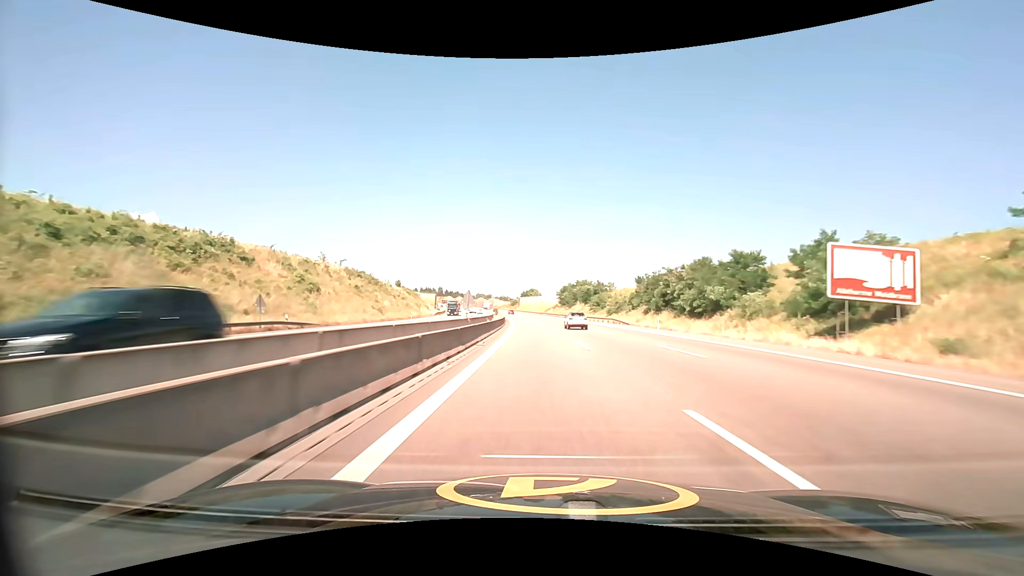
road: motorway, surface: asphalt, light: Day
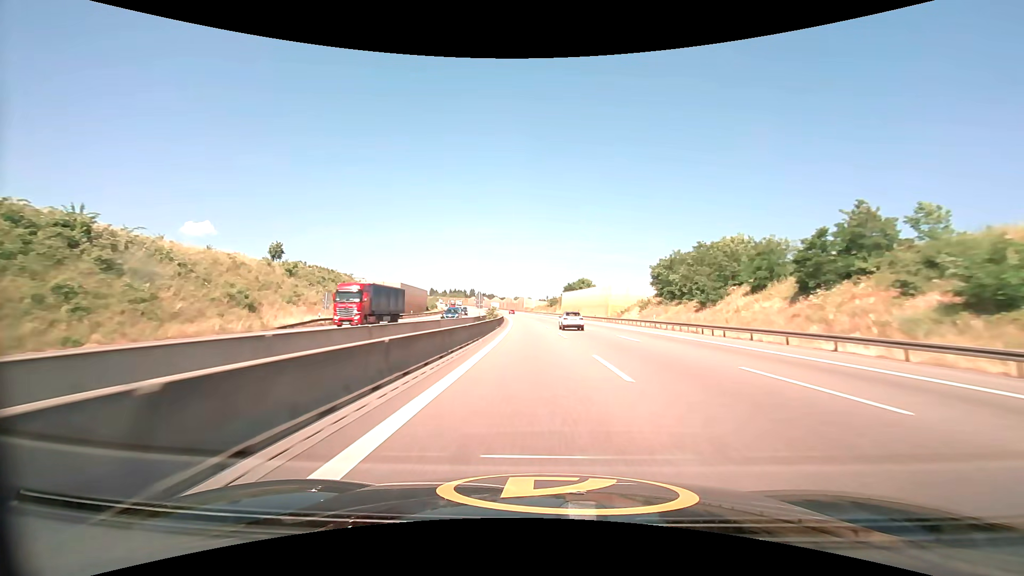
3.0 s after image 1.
(-4.4, +98.2) m; -5°
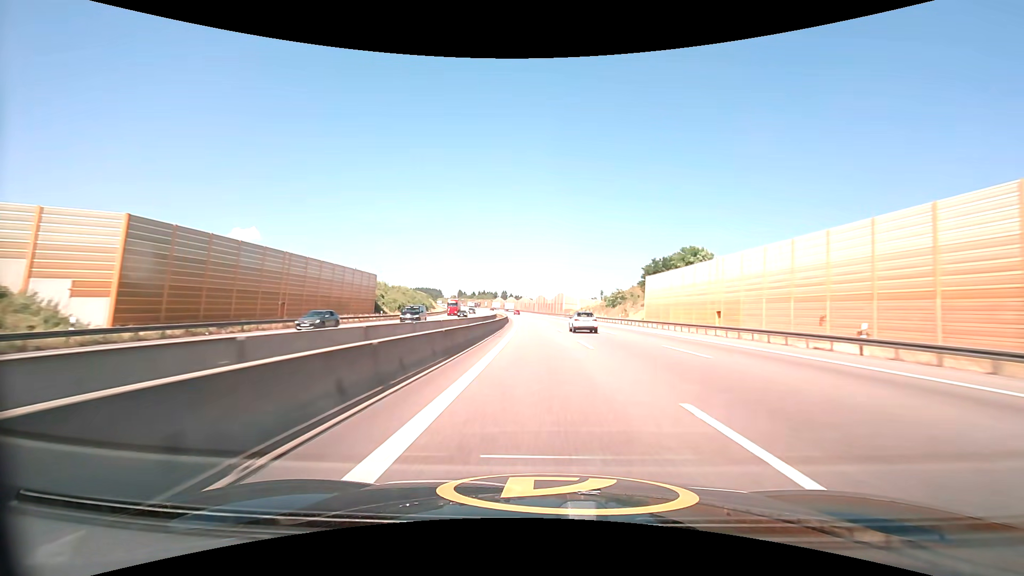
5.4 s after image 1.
(-3.3, +79.7) m; -4°
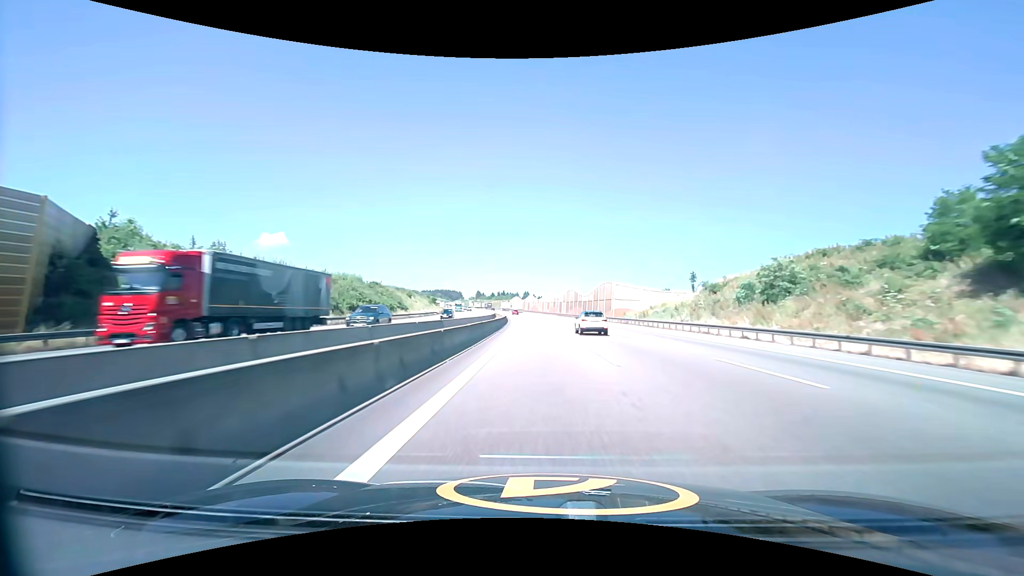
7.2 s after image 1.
(-1.3, +60.0) m; -3°
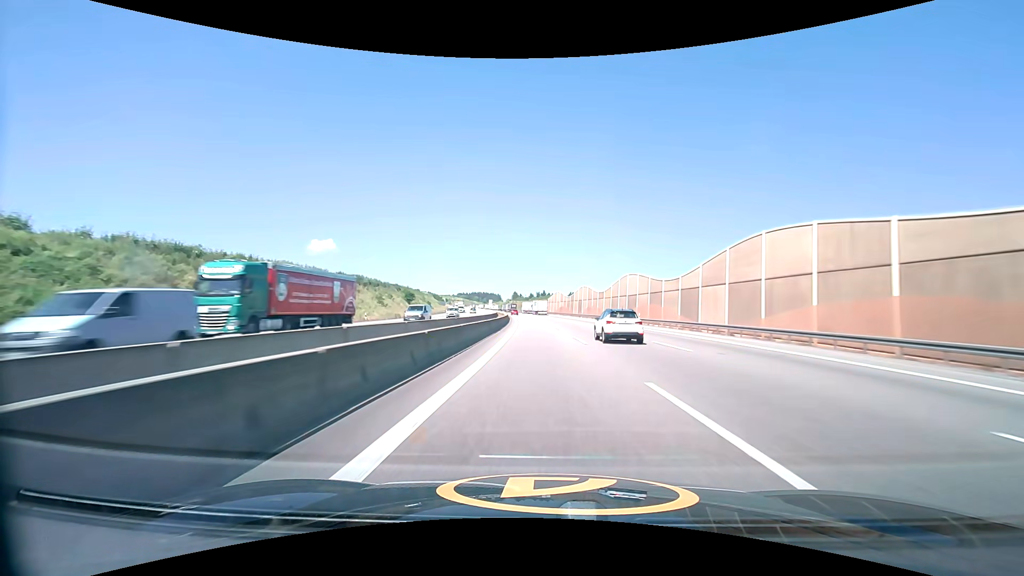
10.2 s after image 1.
(-4.0, +98.1) m; -5°
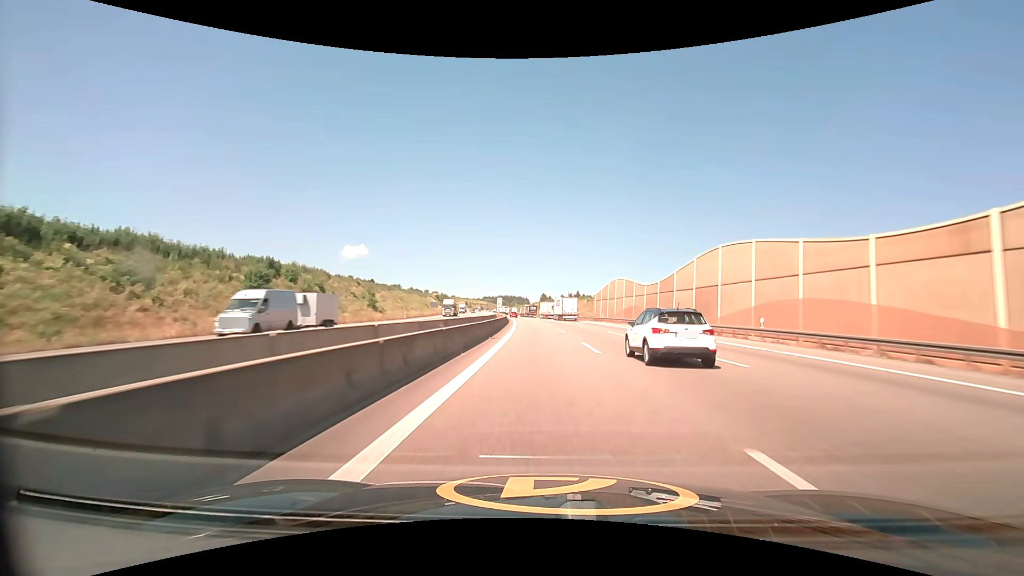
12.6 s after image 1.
(-2.1, +75.7) m; -3°
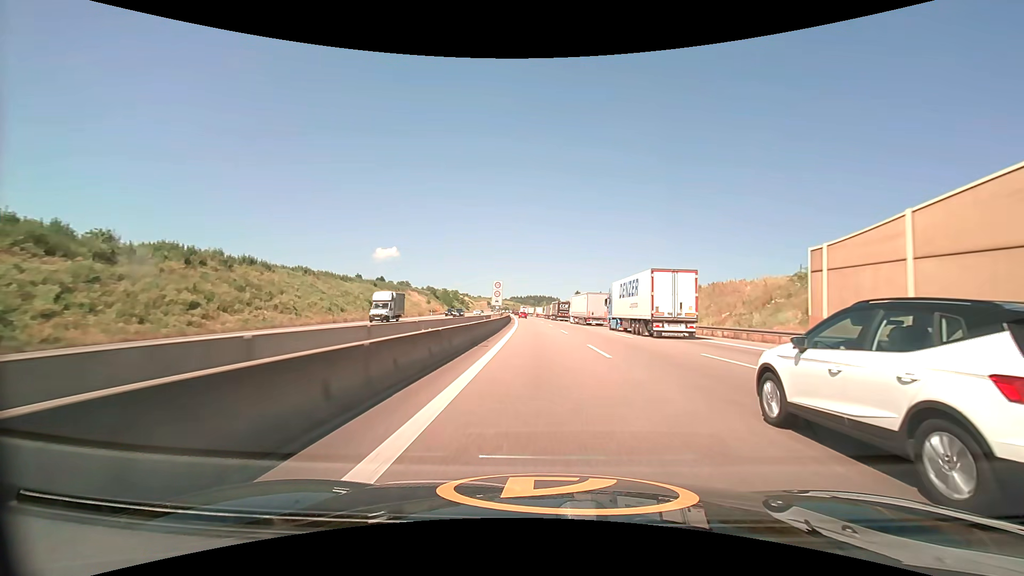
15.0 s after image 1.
(-2.3, +73.0) m; -4°
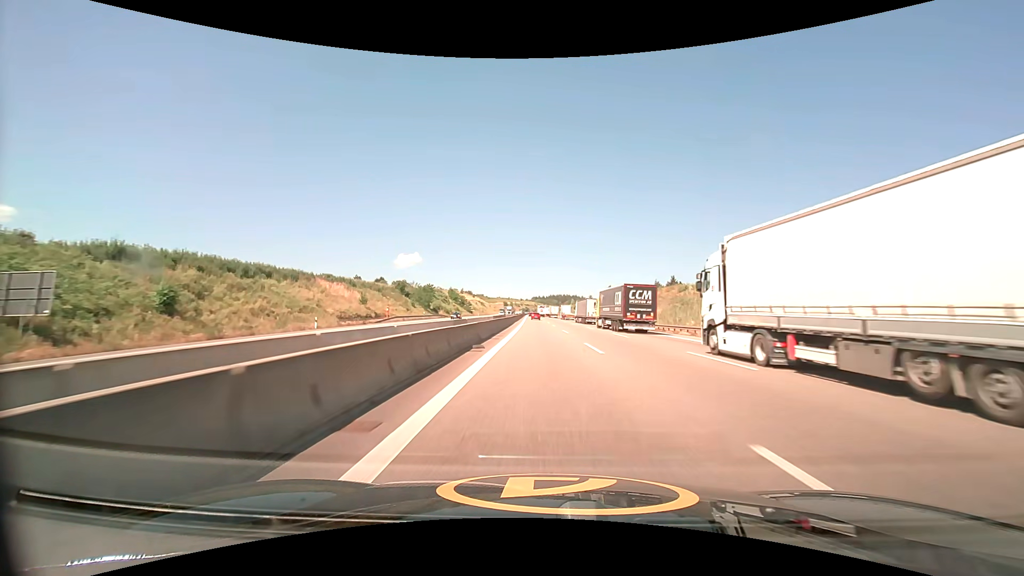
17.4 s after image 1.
(-1.7, +69.2) m; -3°
(0, +10) (0, +20) (0, +30) (0, +40) (0, +50) (-1, +60) (-1, +70) (-1, +80) (-1, +90) (-2, +100) m
